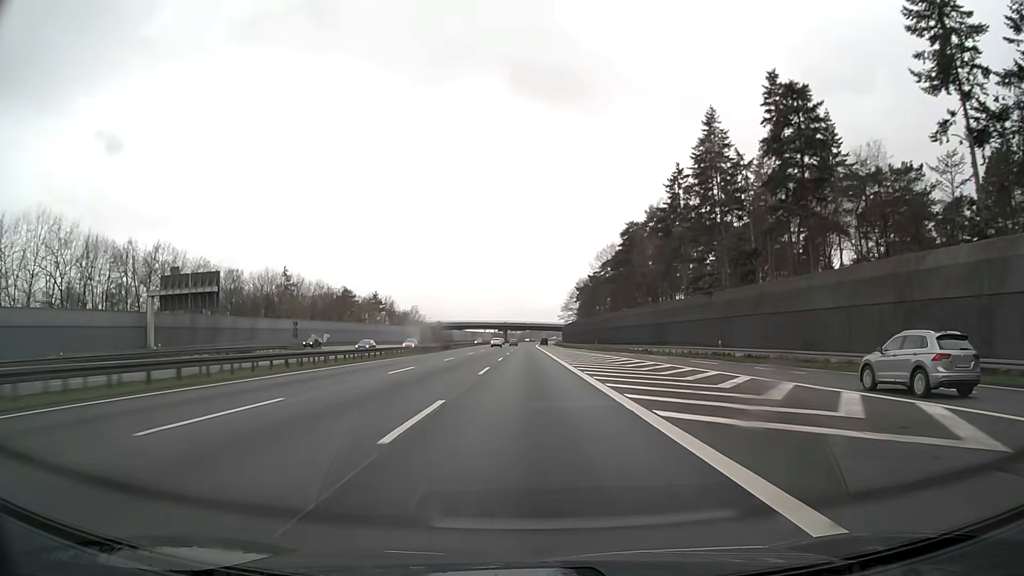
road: motorway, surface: asphalt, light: Day
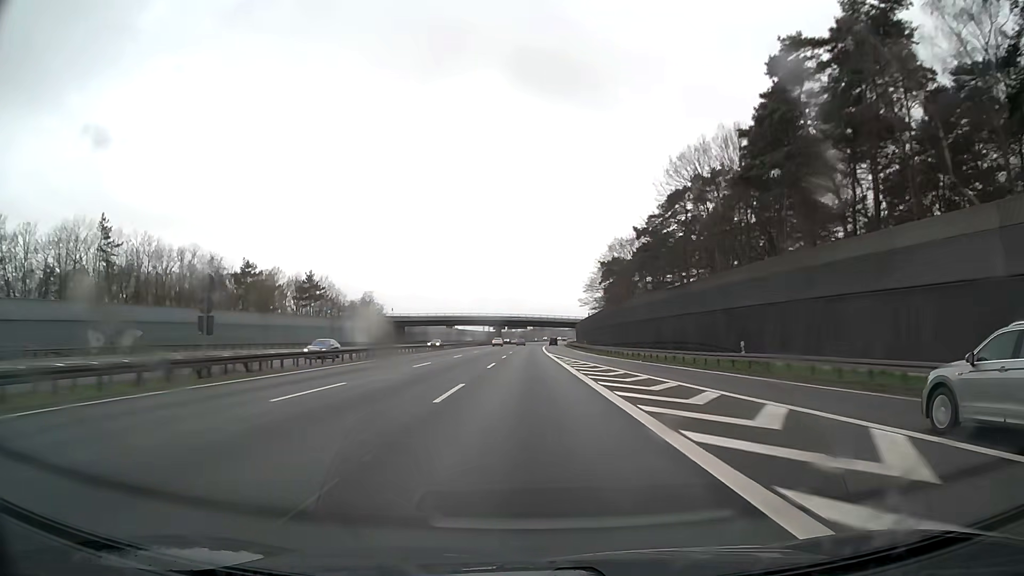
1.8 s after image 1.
(-0.1, +66.6) m; 0°
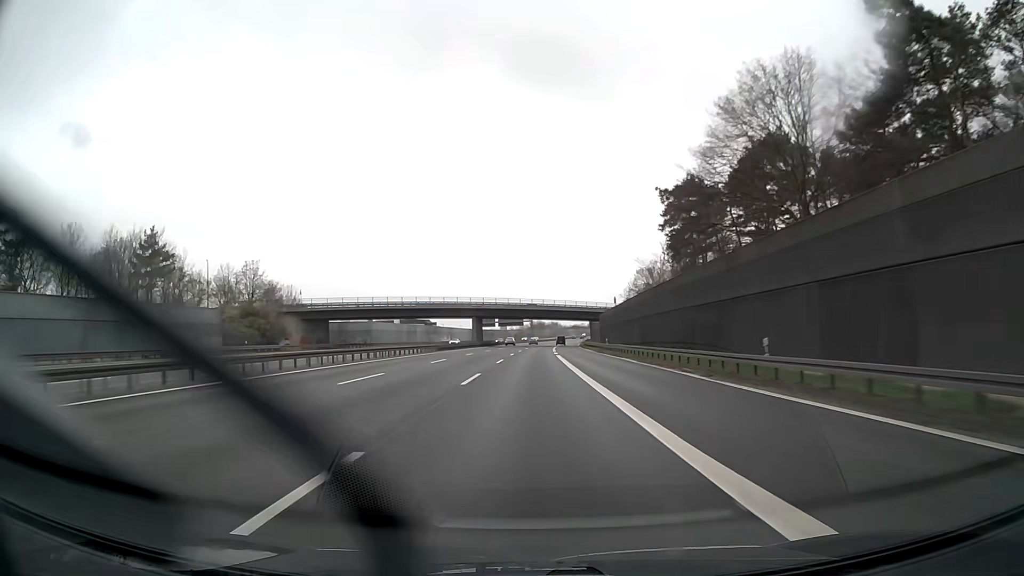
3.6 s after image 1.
(-0.1, +66.6) m; 0°
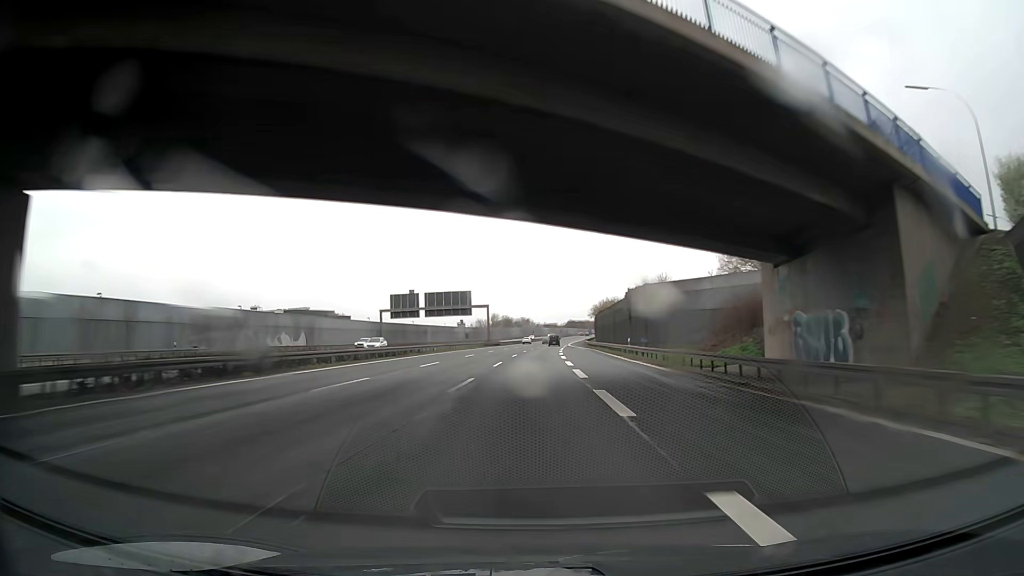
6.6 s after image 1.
(+2.4, +111.0) m; +3°
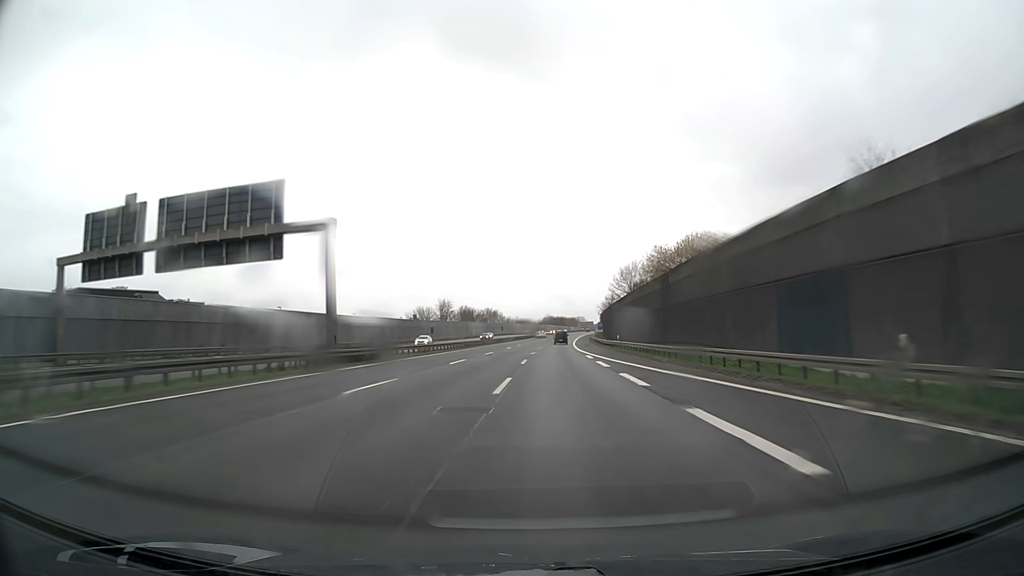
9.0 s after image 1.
(+1.8, +88.8) m; +2°
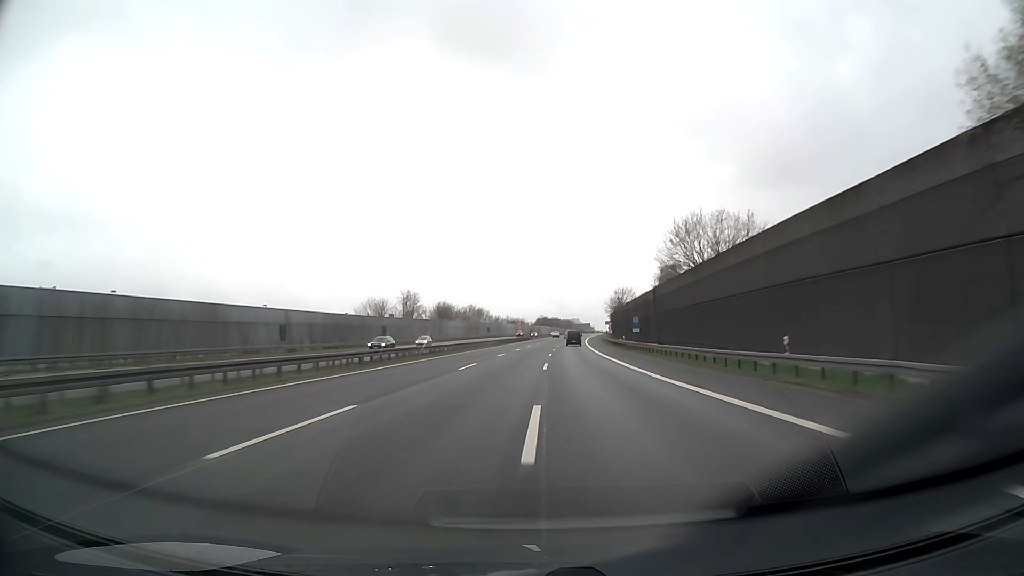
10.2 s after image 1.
(+0.2, +44.4) m; 0°
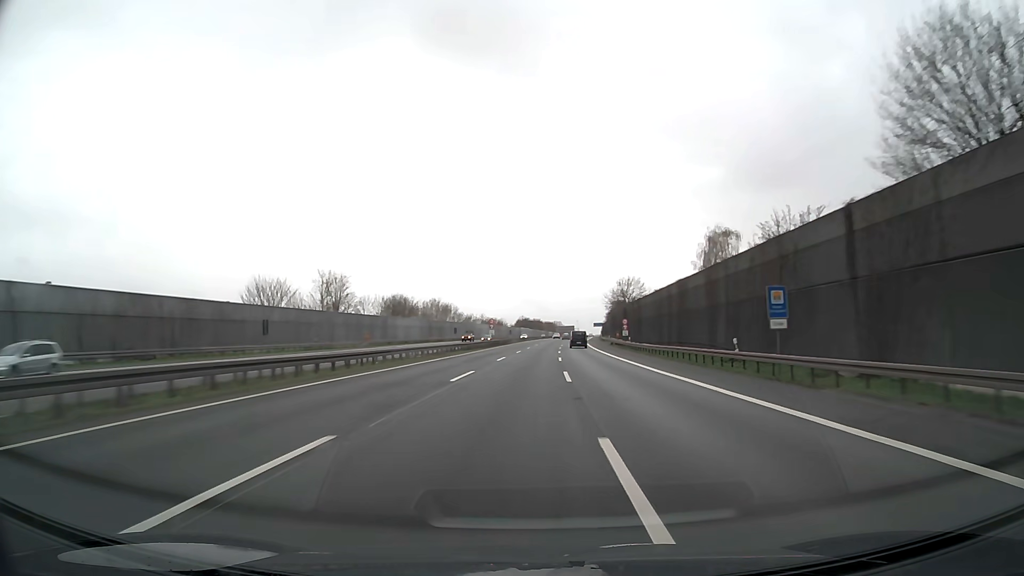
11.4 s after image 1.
(+0.6, +44.4) m; +2°
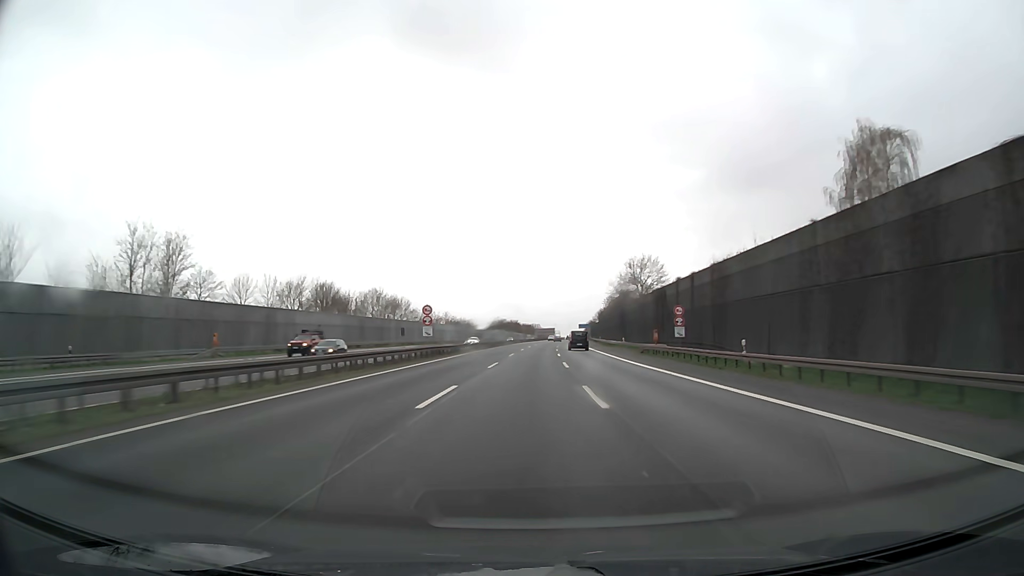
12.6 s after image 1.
(+0.9, +44.4) m; +2°
(0, +10) (0, +20) (0, +30) (0, +40) (+1, +50) (+1, +60) (+1, +70) (+2, +80) (+2, +90) (+2, +100) m
